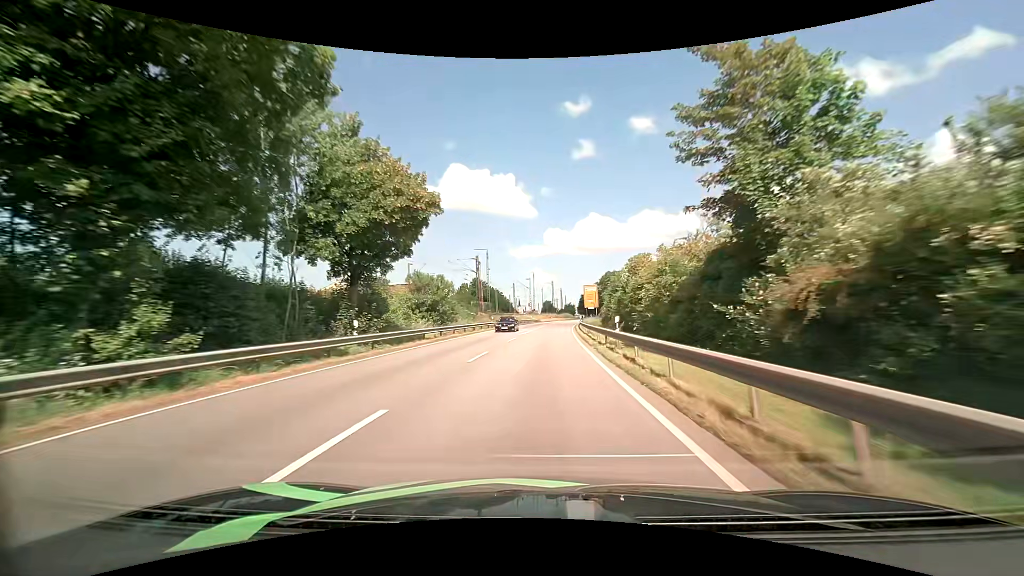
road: primary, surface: asphalt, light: Day
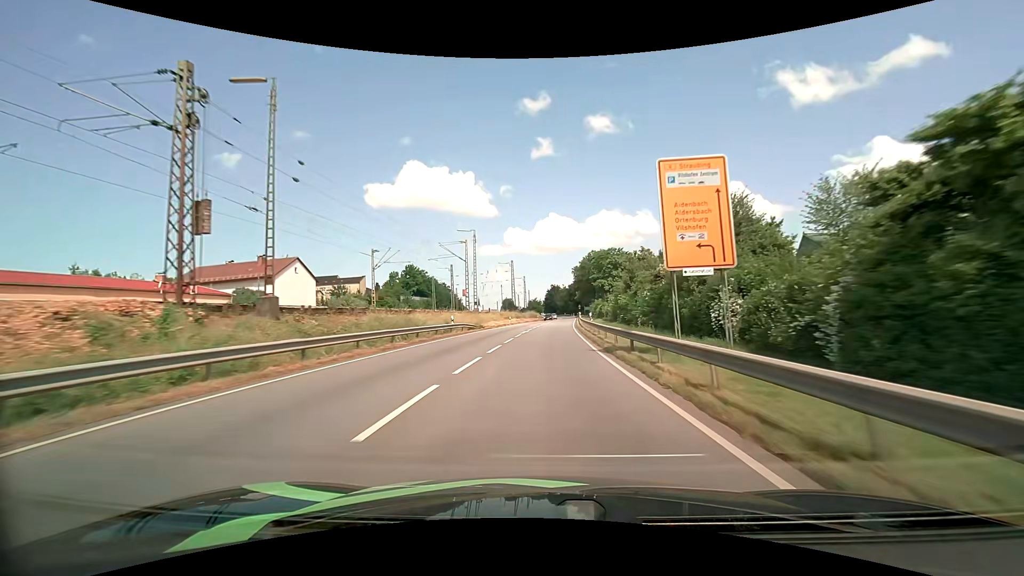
(+2.0, +58.2) m; +5°
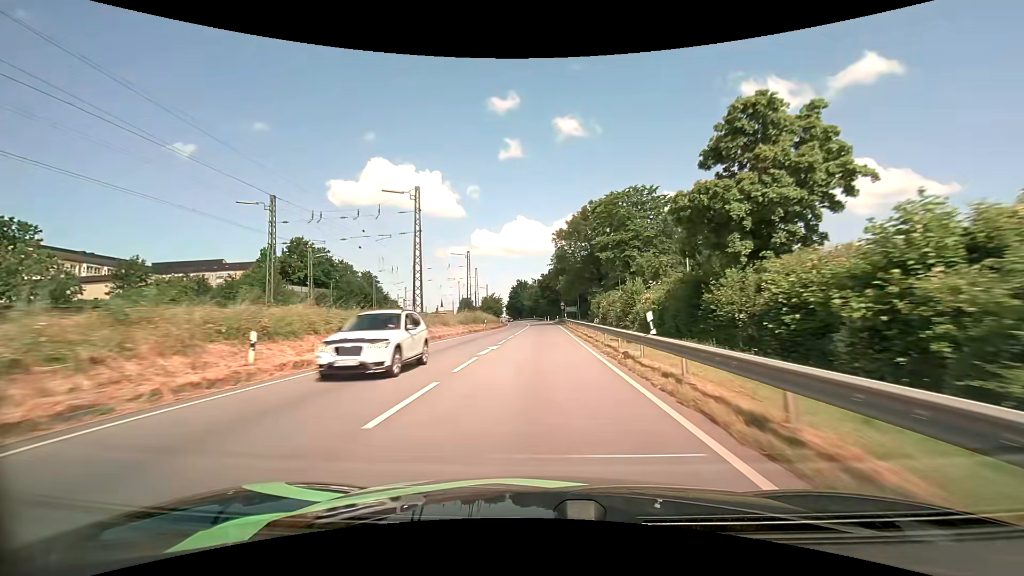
(+2.2, +59.3) m; +4°
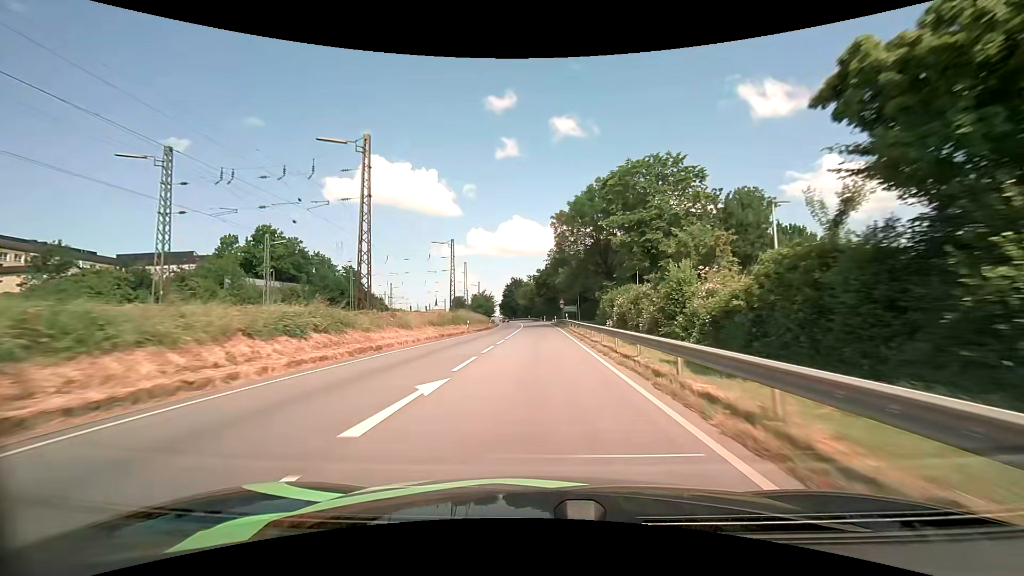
(+0.1, +11.8) m; +1°
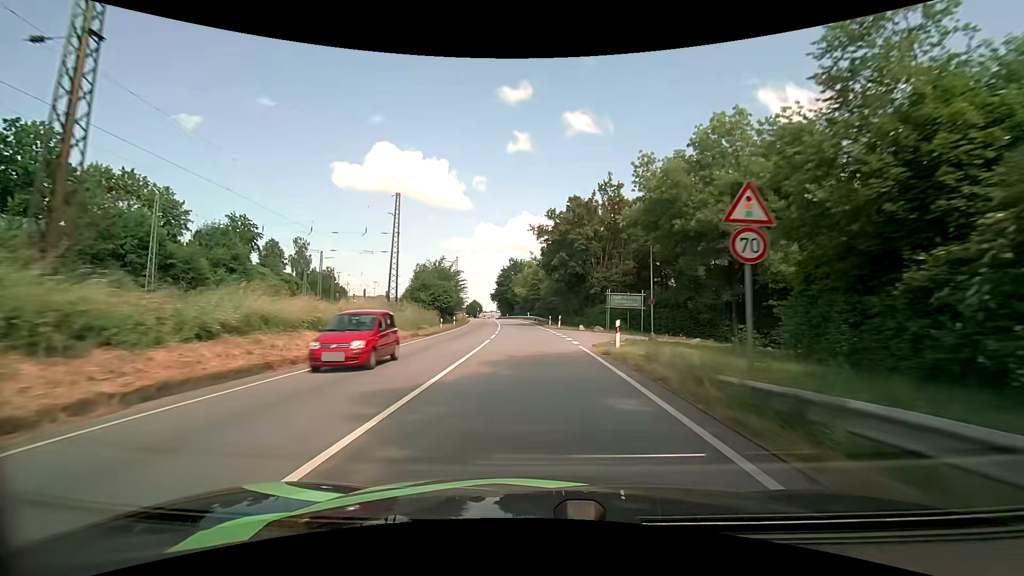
(-0.1, +58.1) m; -1°
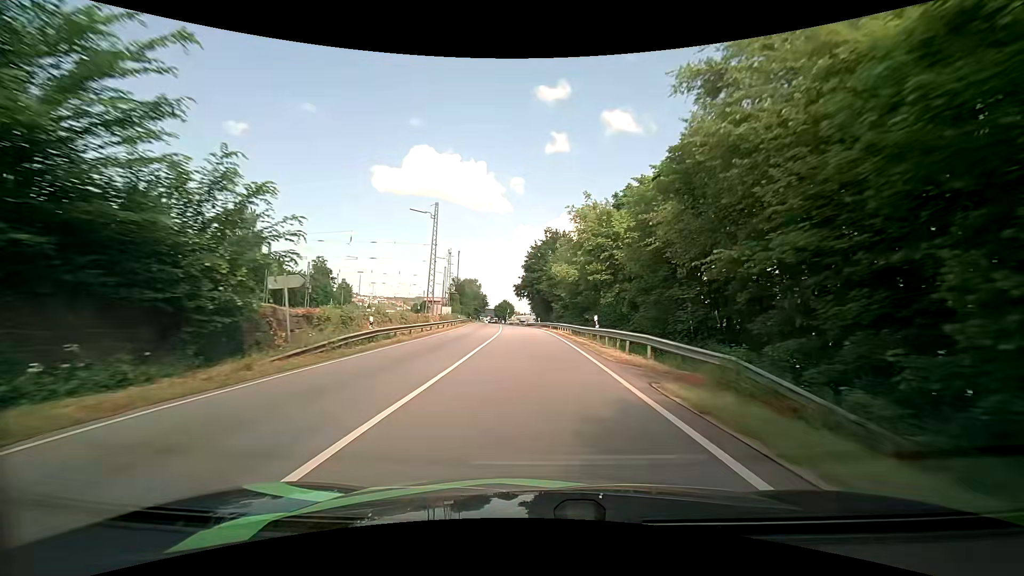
(-1.8, +56.7) m; -5°
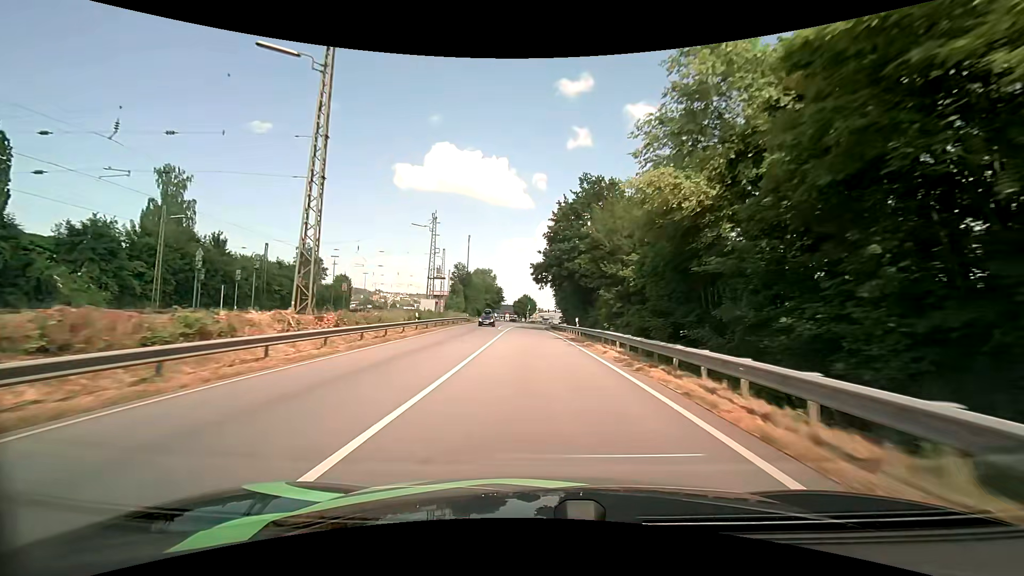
(-0.5, +33.7) m; -2°
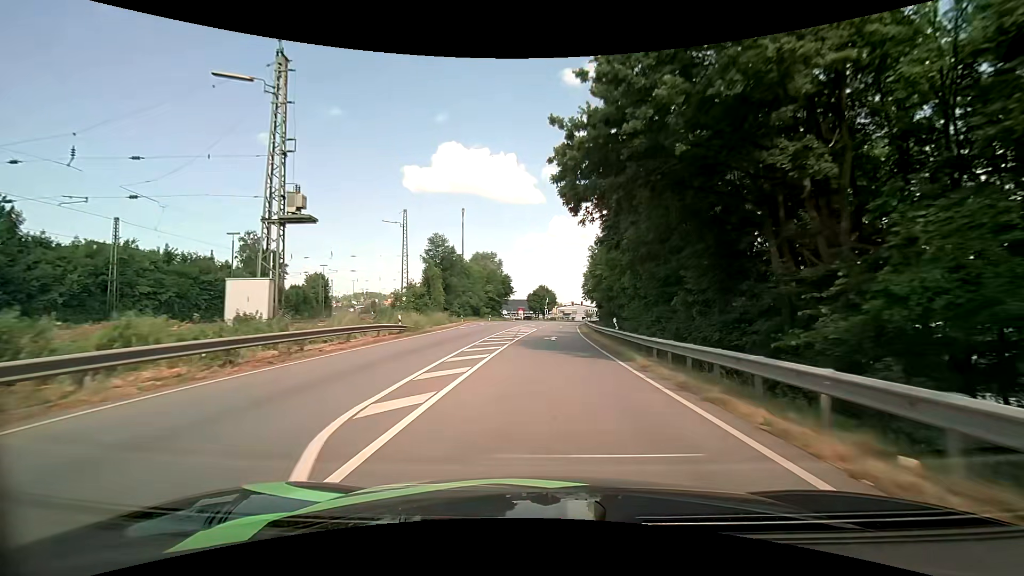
(-0.8, +41.4) m; -2°
(0, +10) (0, +20) (0, +30) (+1, +40) (+1, +50) (+2, +60) (+3, +70) (+4, +80) (+5, +90) (+6, +100) m
